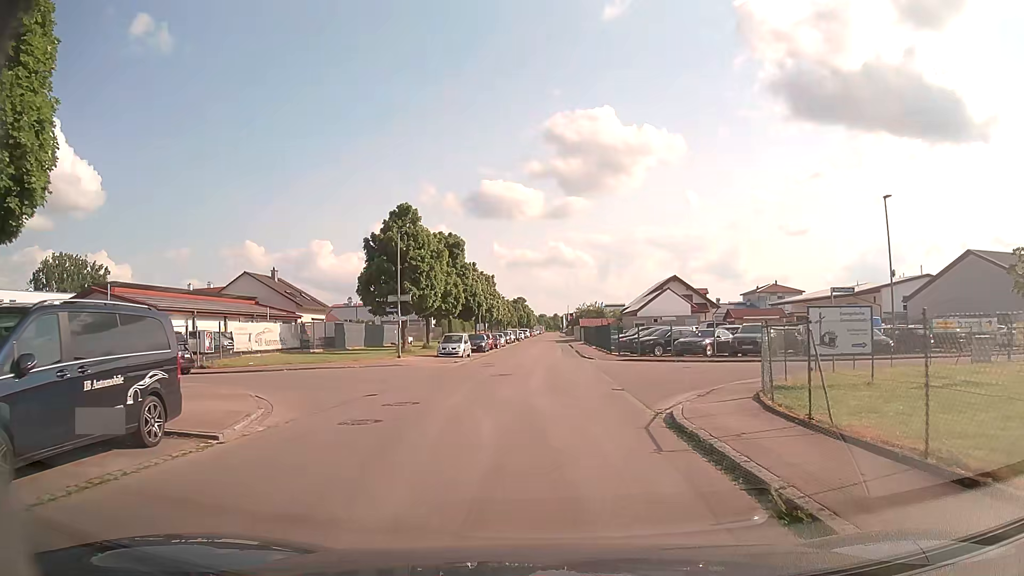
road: residential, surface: asphalt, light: Day
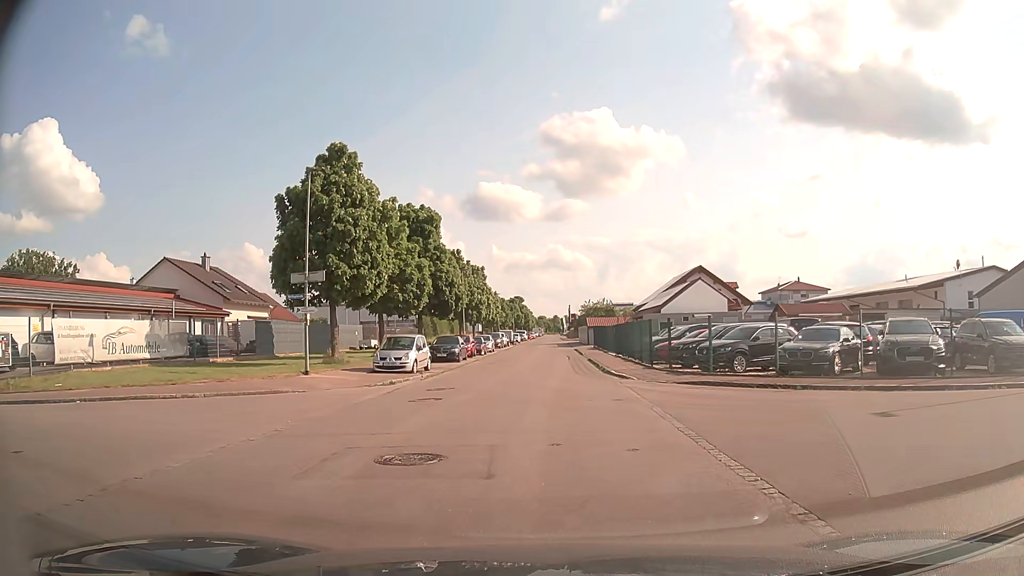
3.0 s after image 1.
(0.0, +15.7) m; 0°
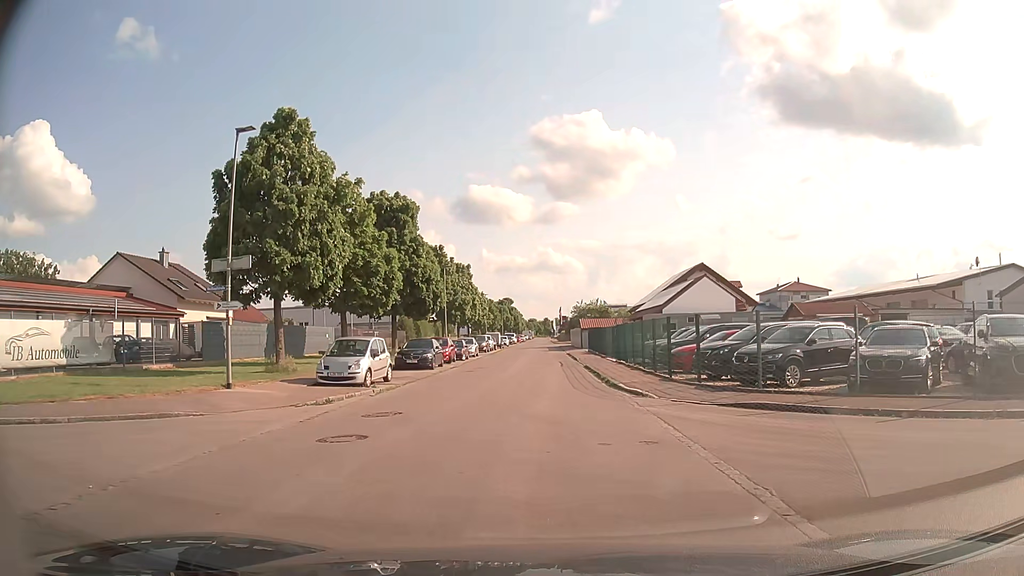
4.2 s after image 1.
(0.0, +5.7) m; 0°
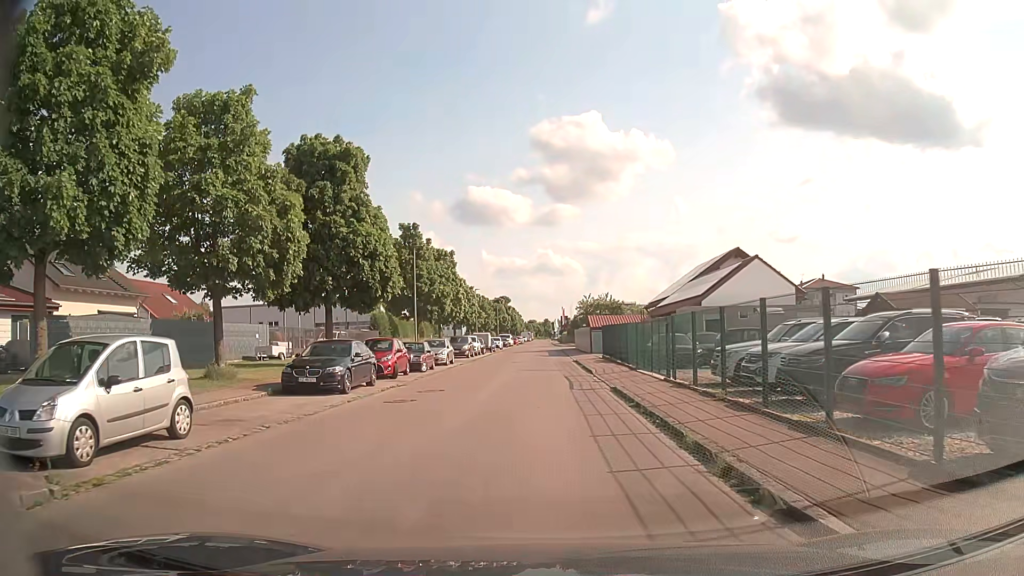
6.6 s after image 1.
(+0.1, +14.1) m; 0°
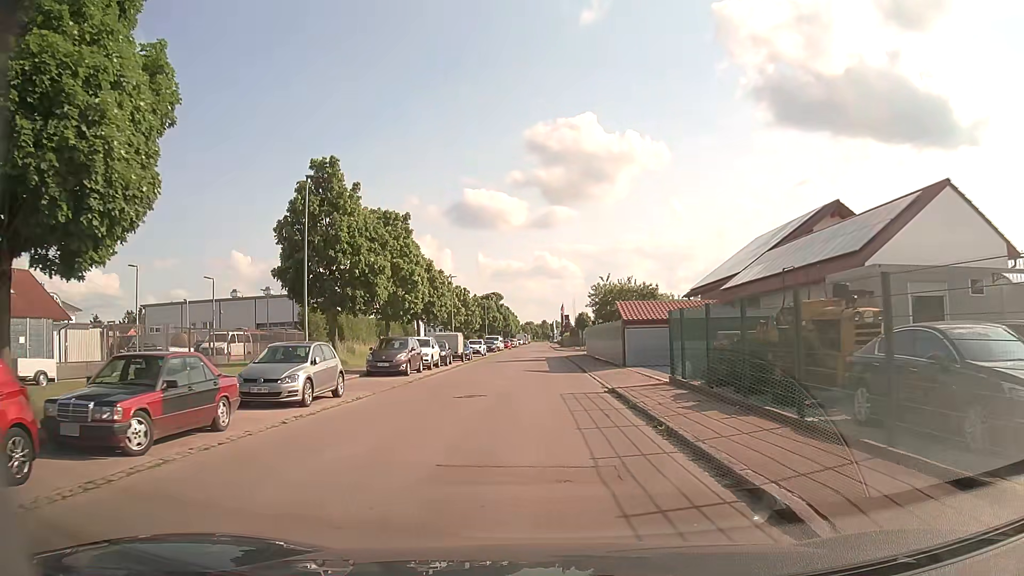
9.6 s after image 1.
(0.0, +22.0) m; 0°
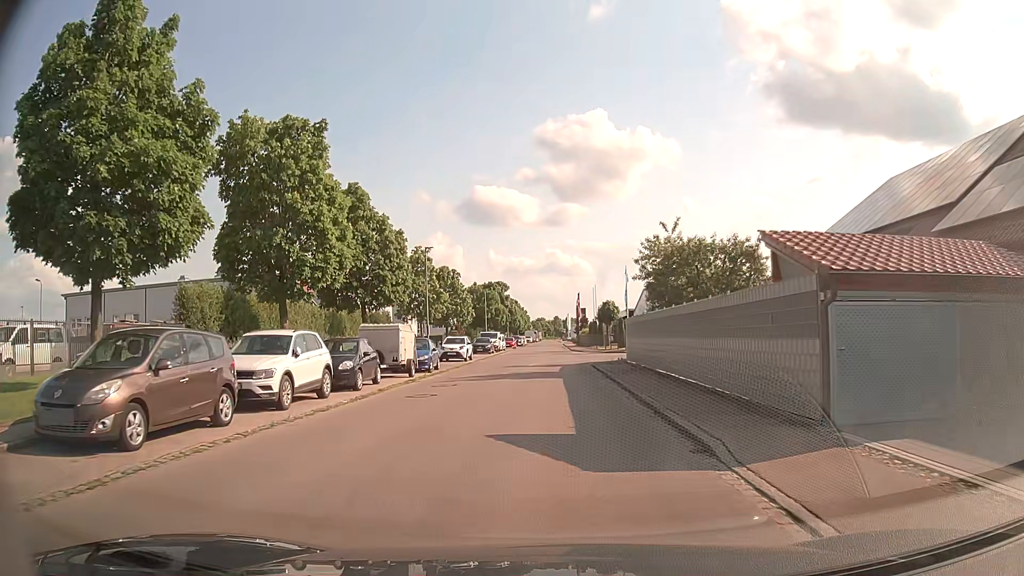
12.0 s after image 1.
(-0.2, +20.1) m; -1°
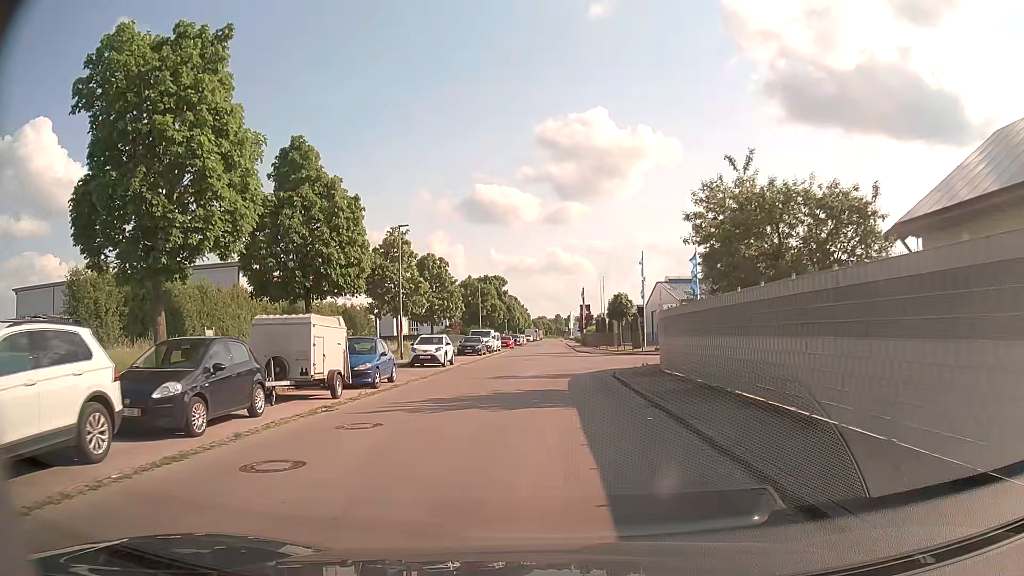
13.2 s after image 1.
(-0.1, +9.2) m; -1°
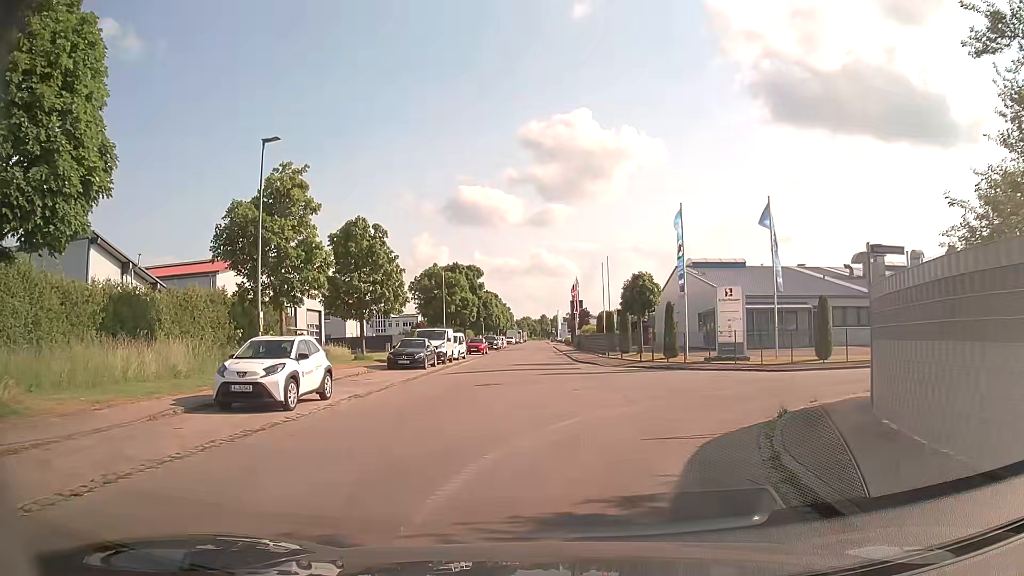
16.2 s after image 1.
(+0.2, +18.1) m; +2°
